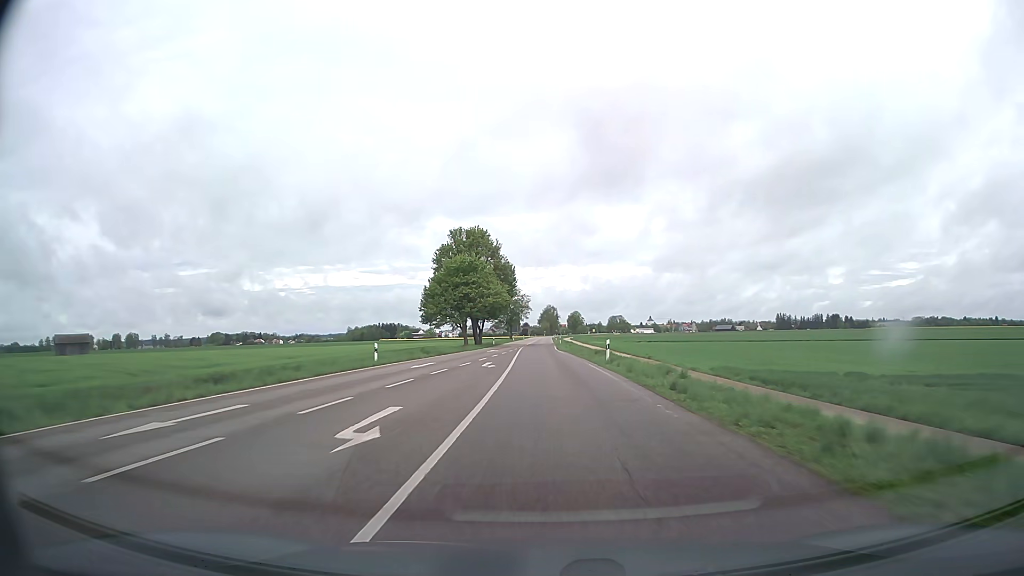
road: tertiary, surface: asphalt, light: Day
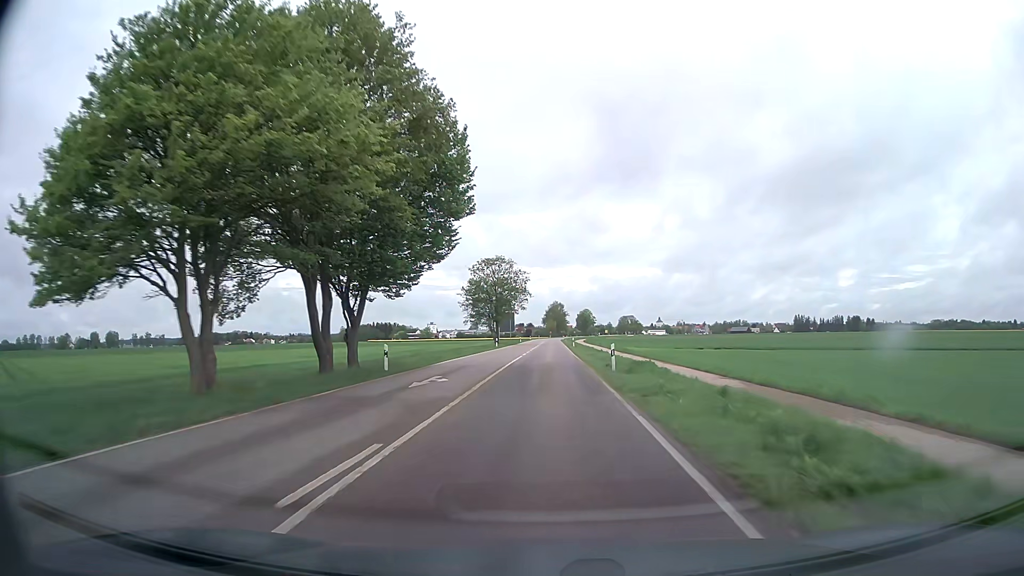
(-0.4, +60.1) m; 0°
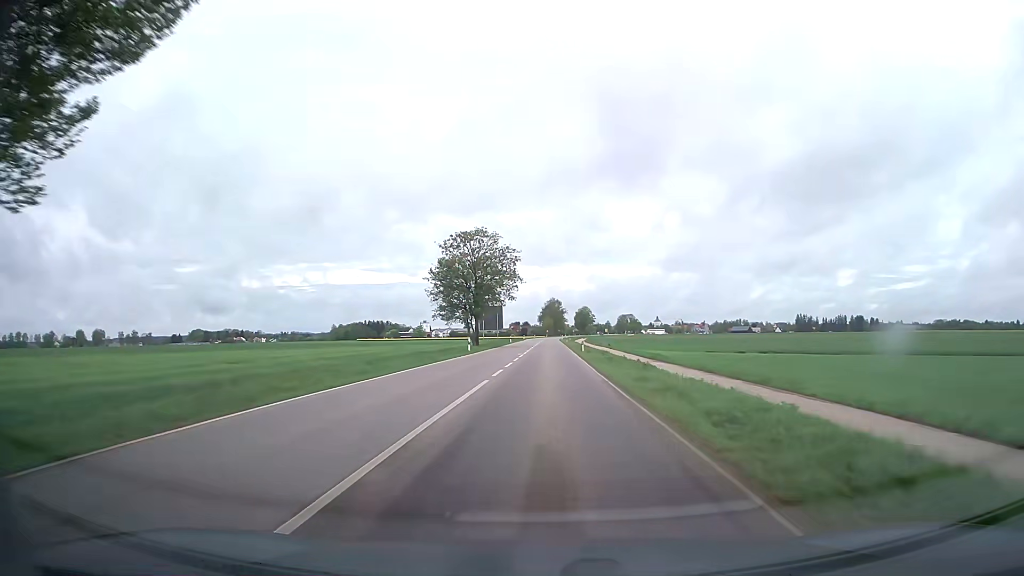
(+0.1, +23.9) m; 0°
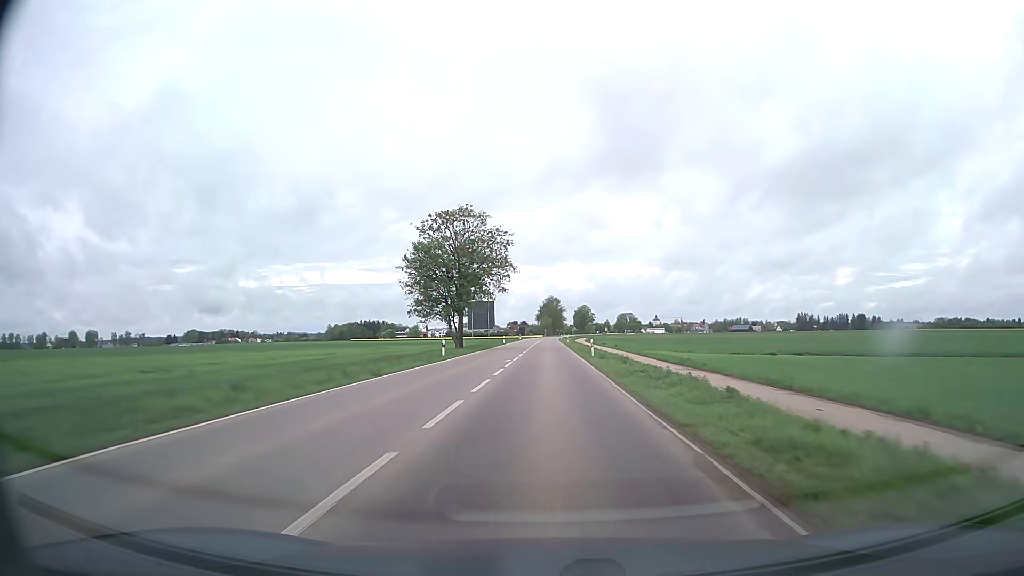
(0.0, +11.9) m; 0°
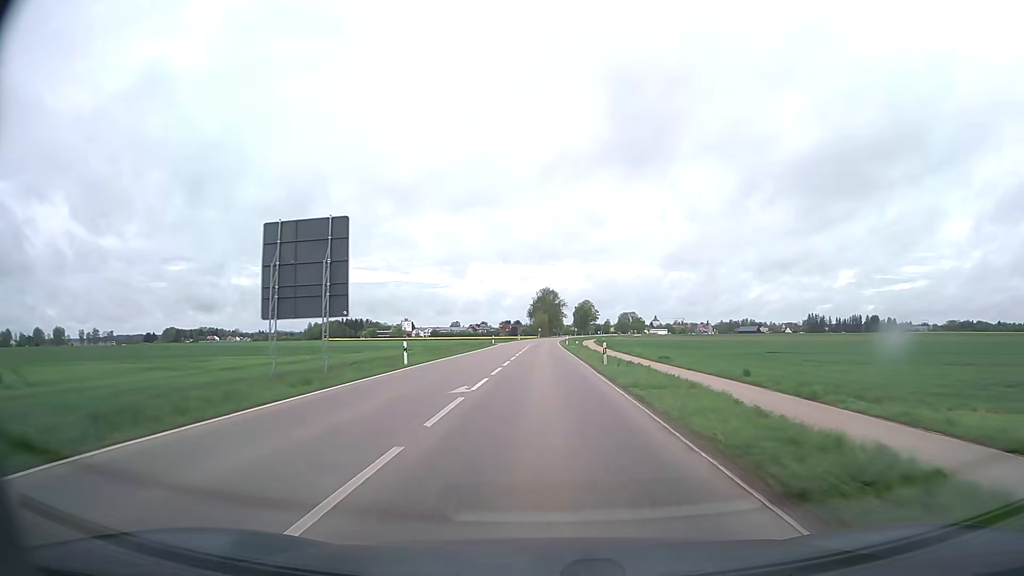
(+0.1, +60.3) m; 0°
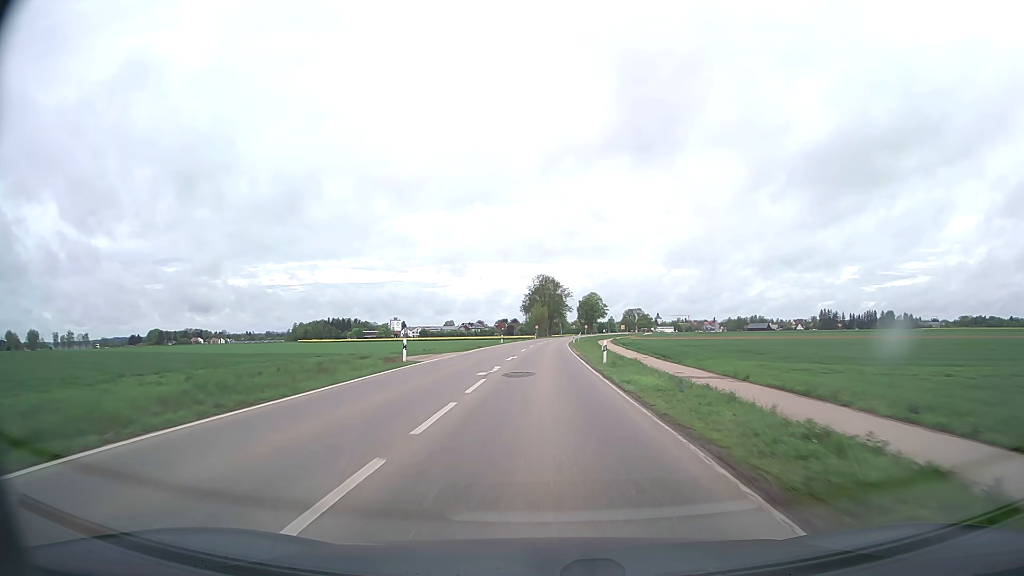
(0.0, +48.8) m; 0°
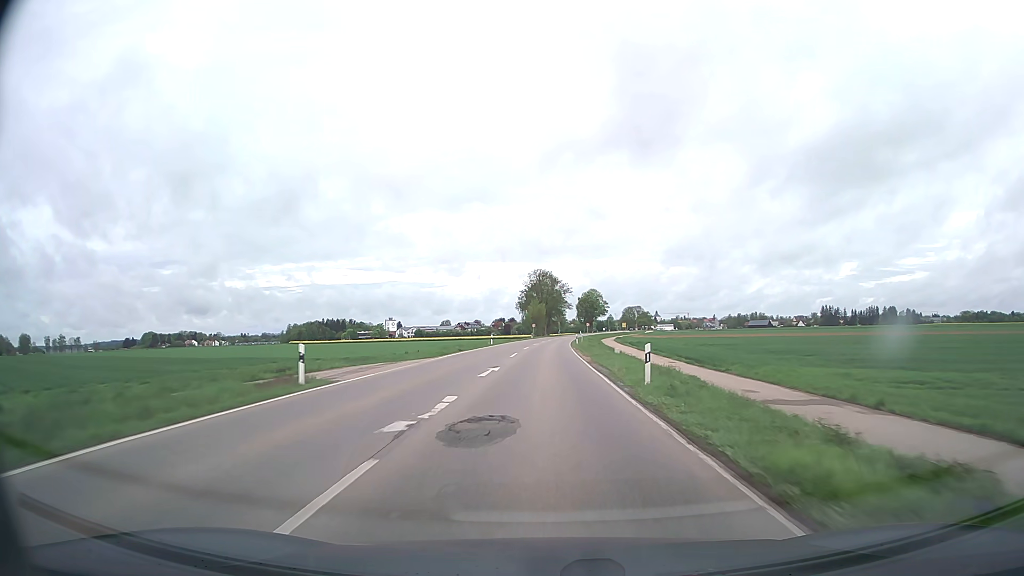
(0.0, +12.3) m; 0°
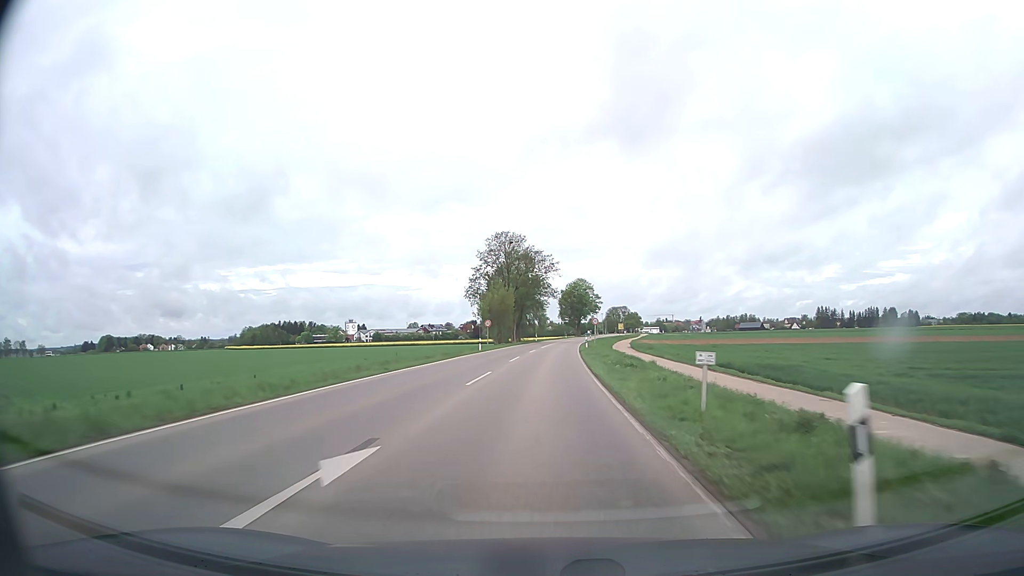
(+0.8, +62.0) m; +2°
(0, +10) (0, +20) (0, +30) (+1, +40) (+1, +50) (+2, +60) (+2, +70) (+3, +80) (+3, +90) (+4, +100) m
